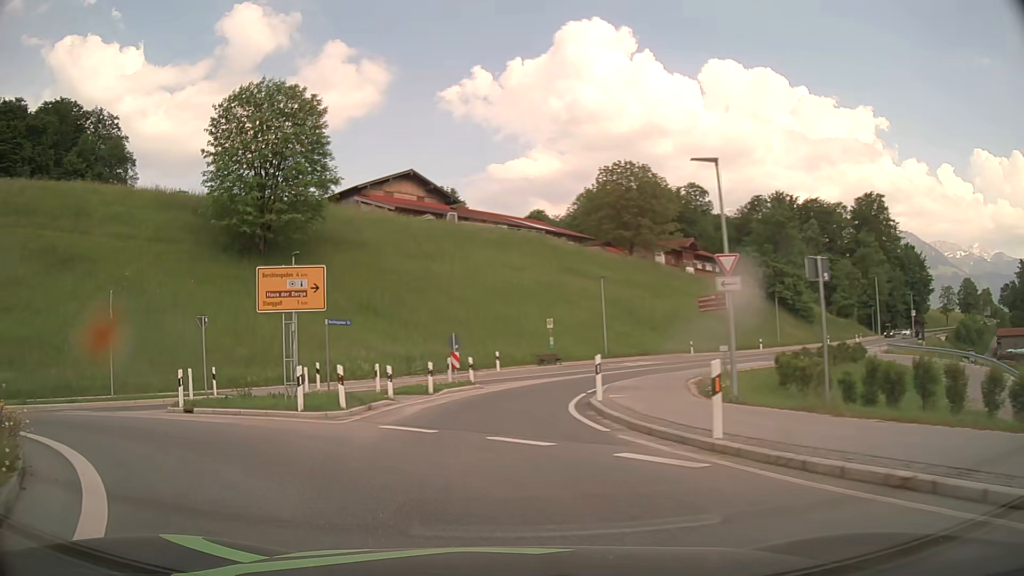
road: primary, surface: asphalt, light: Day
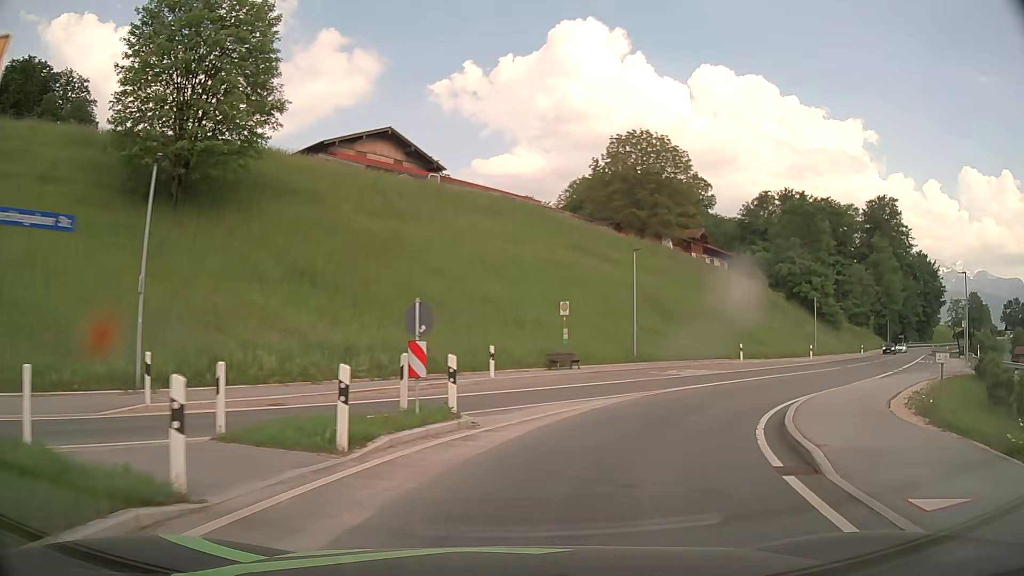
(-1.2, +14.4) m; +1°
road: secondary
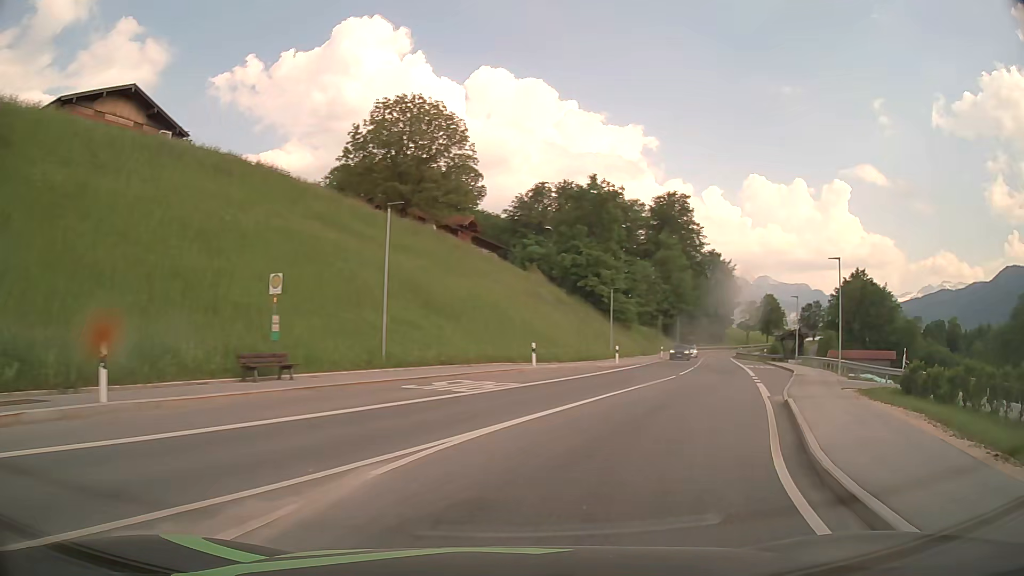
(+1.9, +11.3) m; +20°
